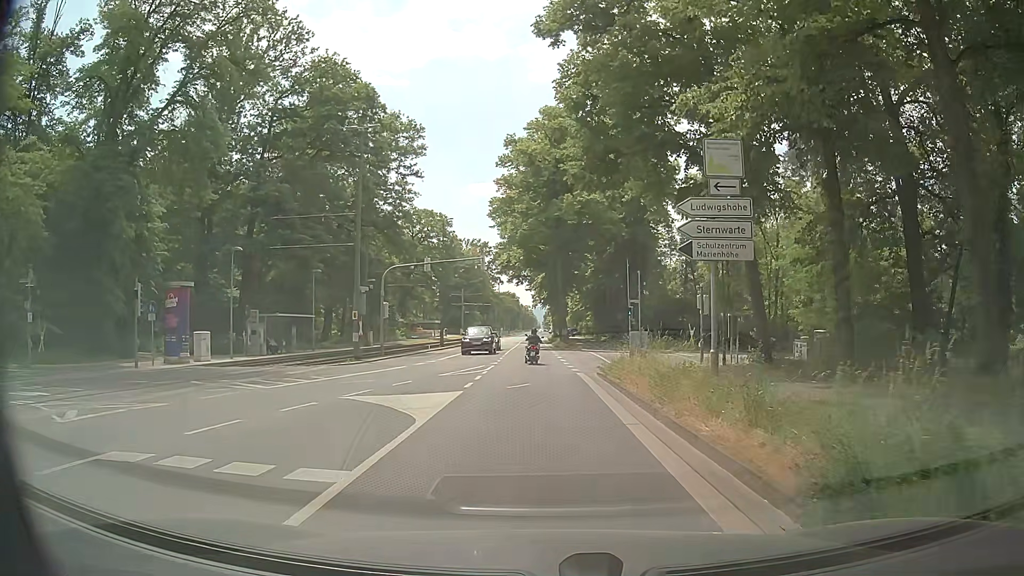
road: tertiary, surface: asphalt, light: Day
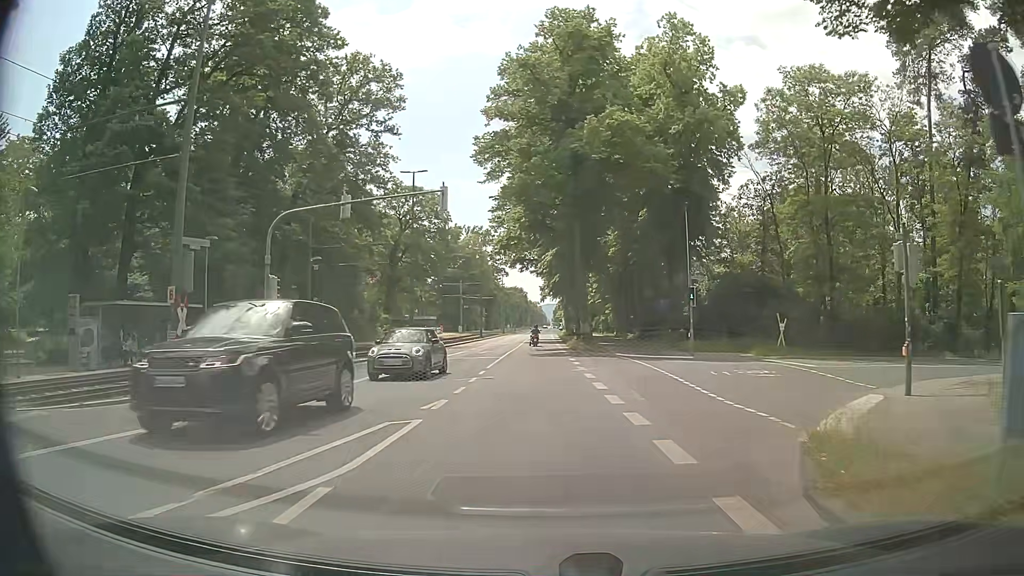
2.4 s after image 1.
(-0.2, +19.2) m; -1°
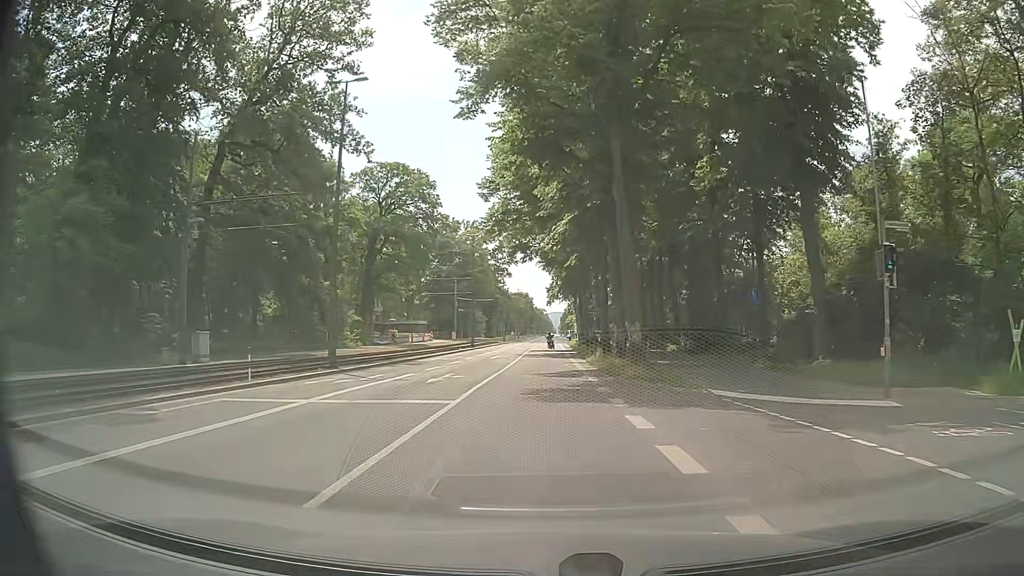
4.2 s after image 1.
(-0.2, +18.8) m; -1°
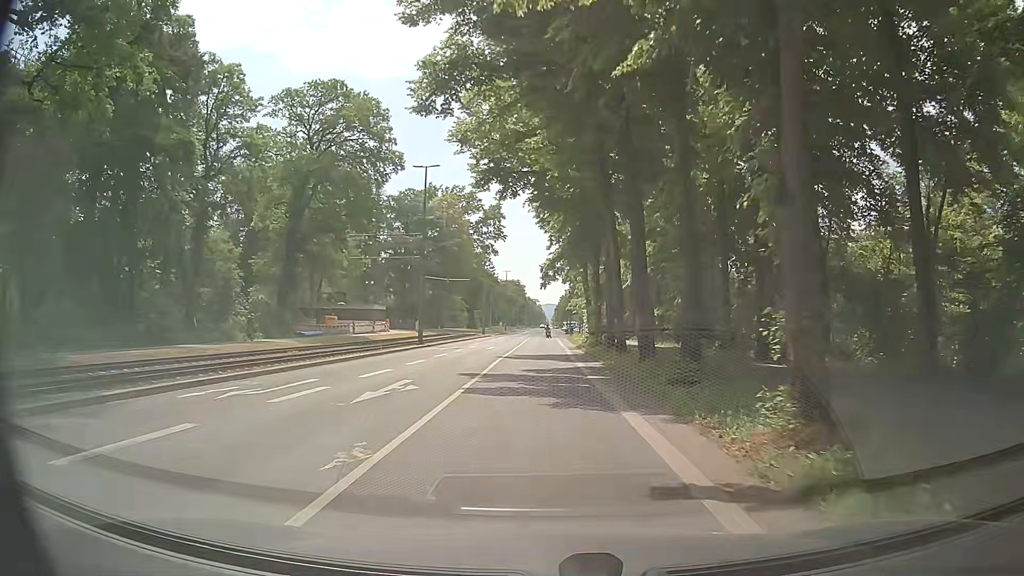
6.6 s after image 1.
(+0.1, +27.7) m; +2°
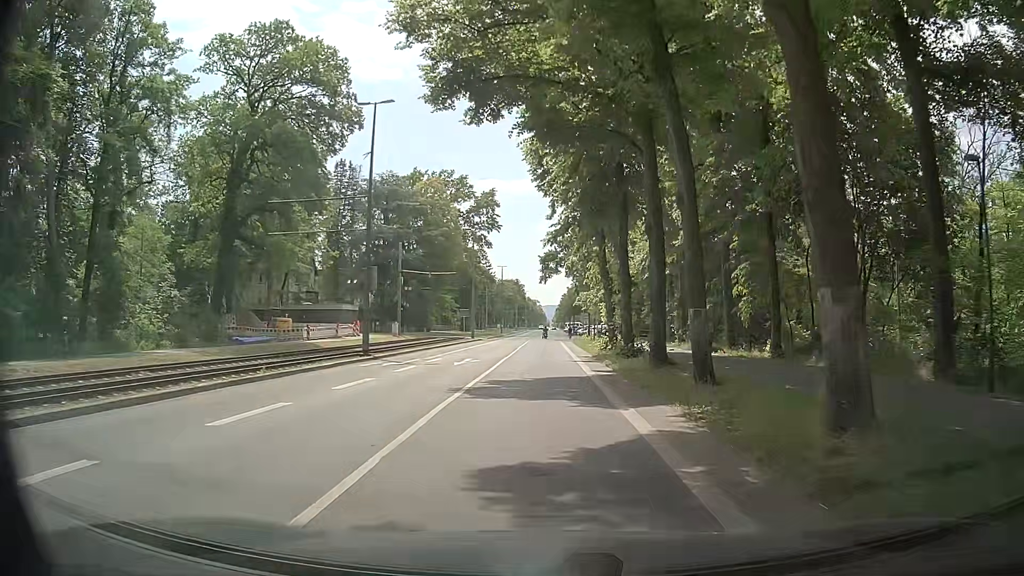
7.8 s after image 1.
(-0.5, +14.4) m; -2°
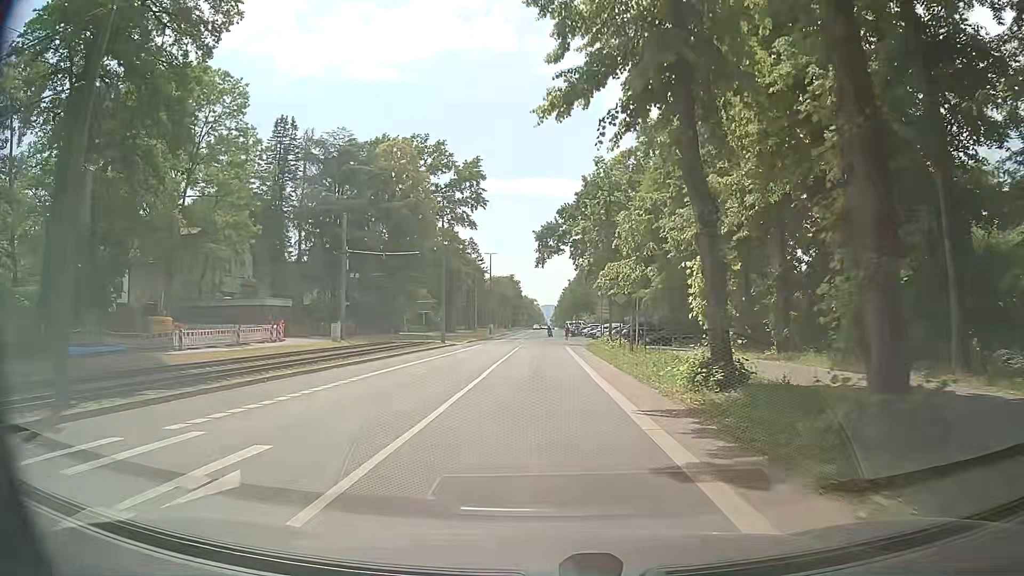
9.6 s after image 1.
(+0.1, +21.5) m; +1°
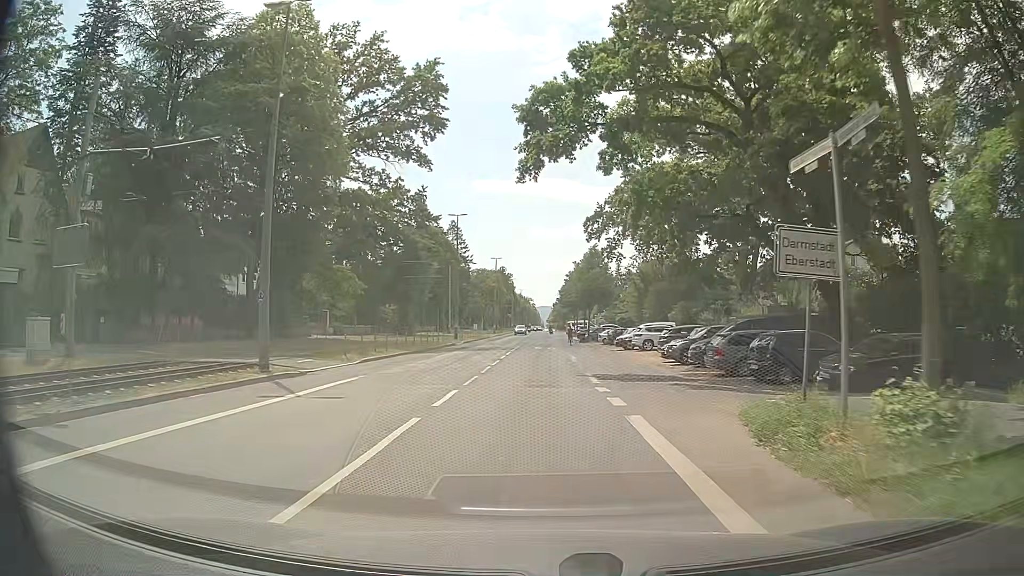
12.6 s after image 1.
(-0.2, +35.3) m; 0°
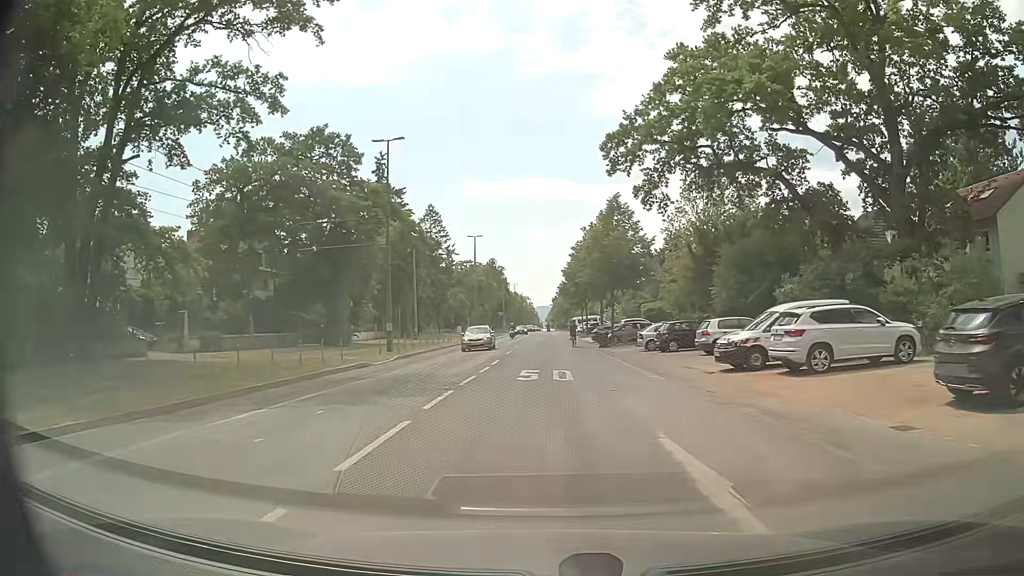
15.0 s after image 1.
(0.0, +27.8) m; 0°
(0, +10) (0, +20) (0, +30) (0, +40) (0, +50) (0, +60) (0, +70) (0, +80) (0, +90) (0, +100) m
